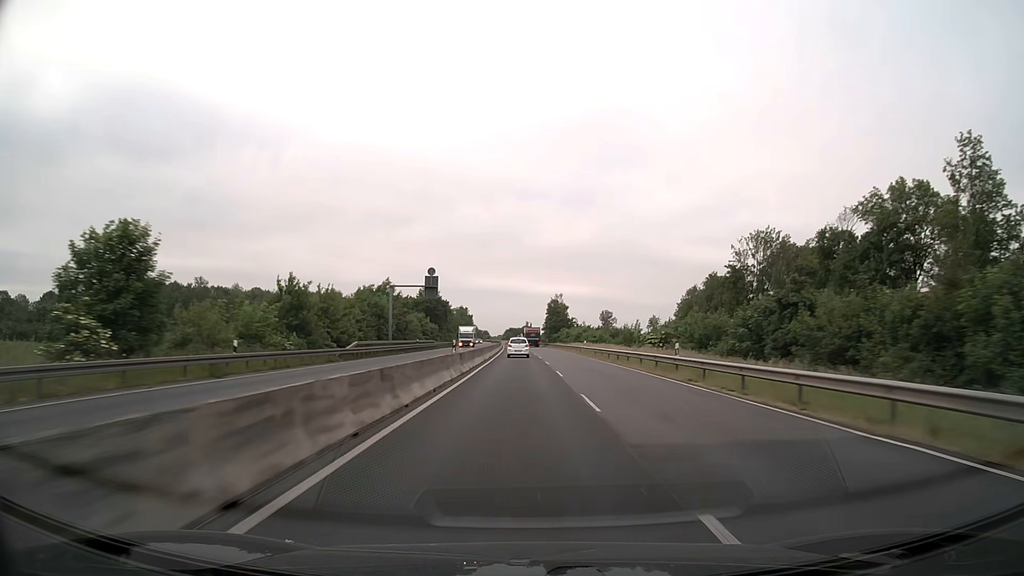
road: trunk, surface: asphalt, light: Day
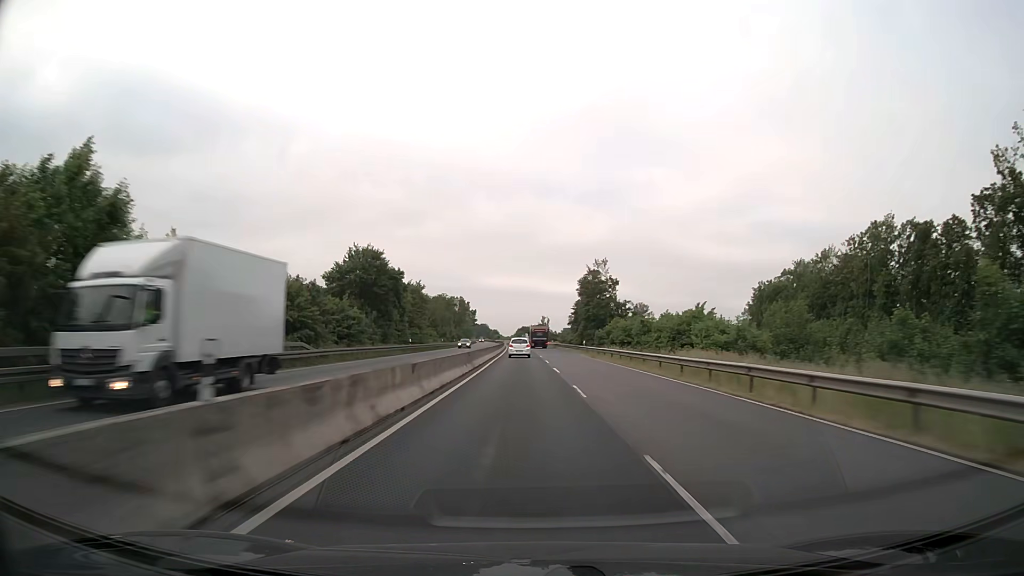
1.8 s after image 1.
(-0.5, +56.9) m; -1°
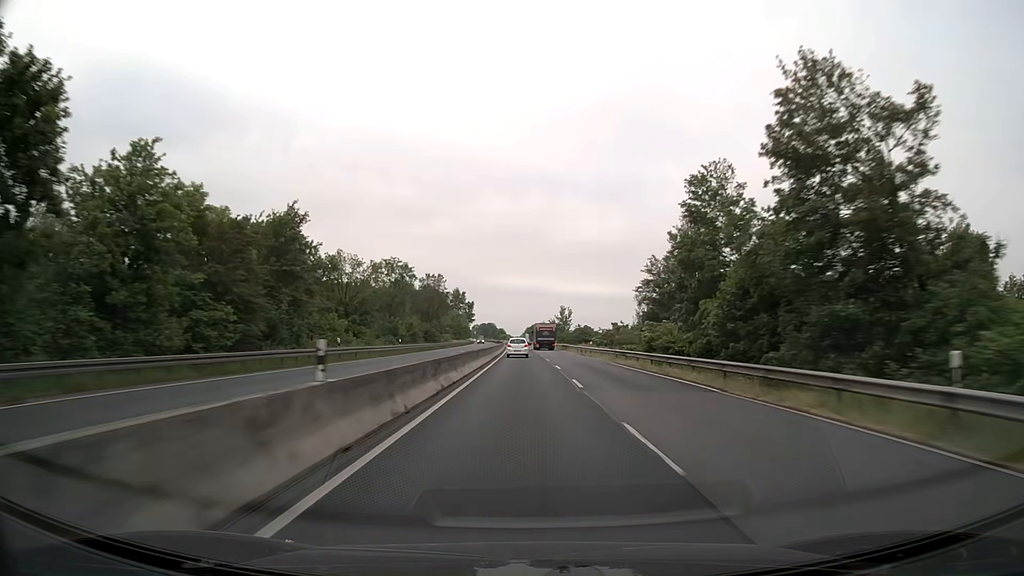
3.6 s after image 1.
(-0.6, +57.0) m; -1°
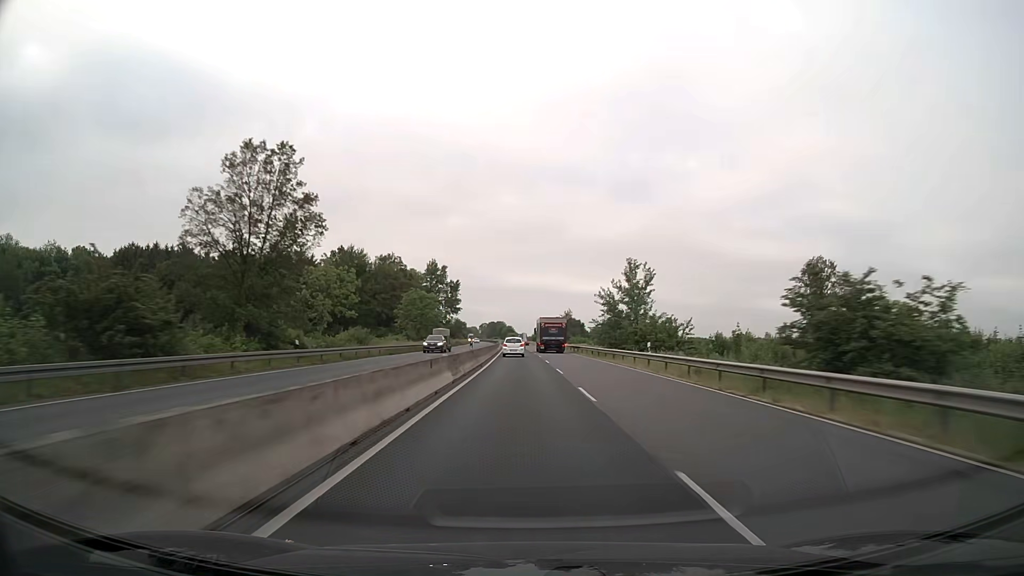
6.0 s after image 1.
(-0.6, +76.0) m; -1°
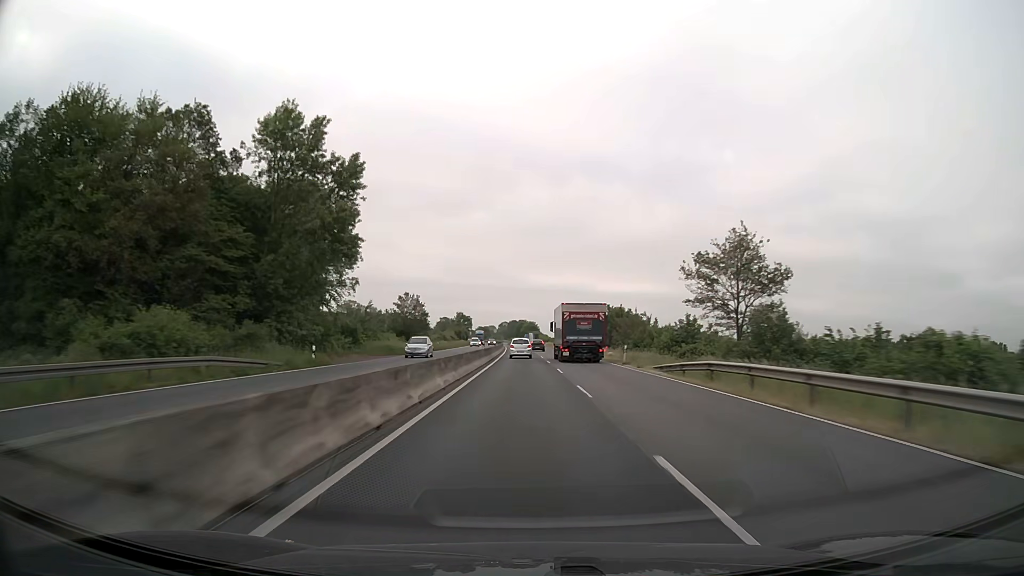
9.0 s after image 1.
(-1.5, +95.1) m; -2°
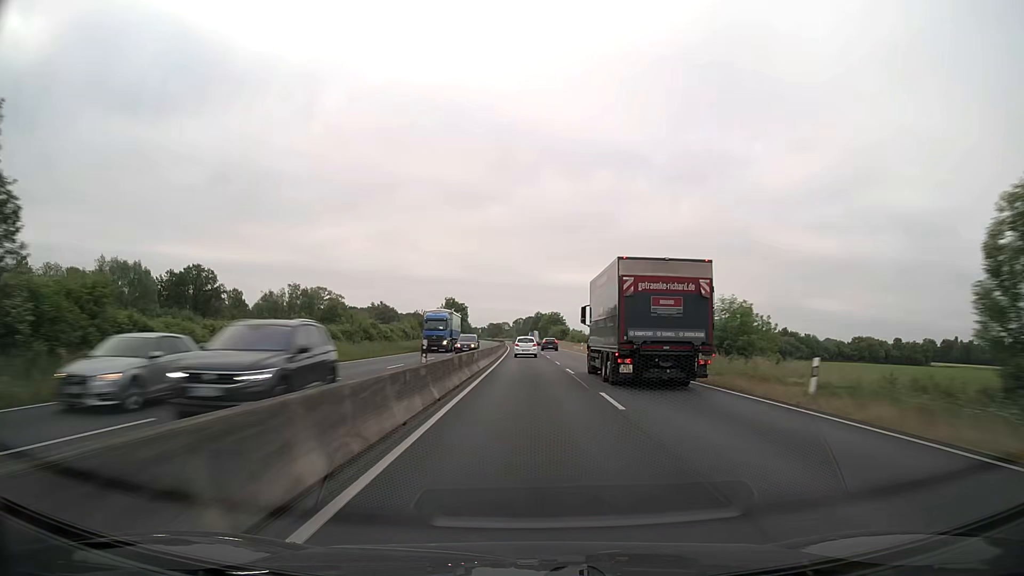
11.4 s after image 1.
(-1.0, +76.1) m; -1°
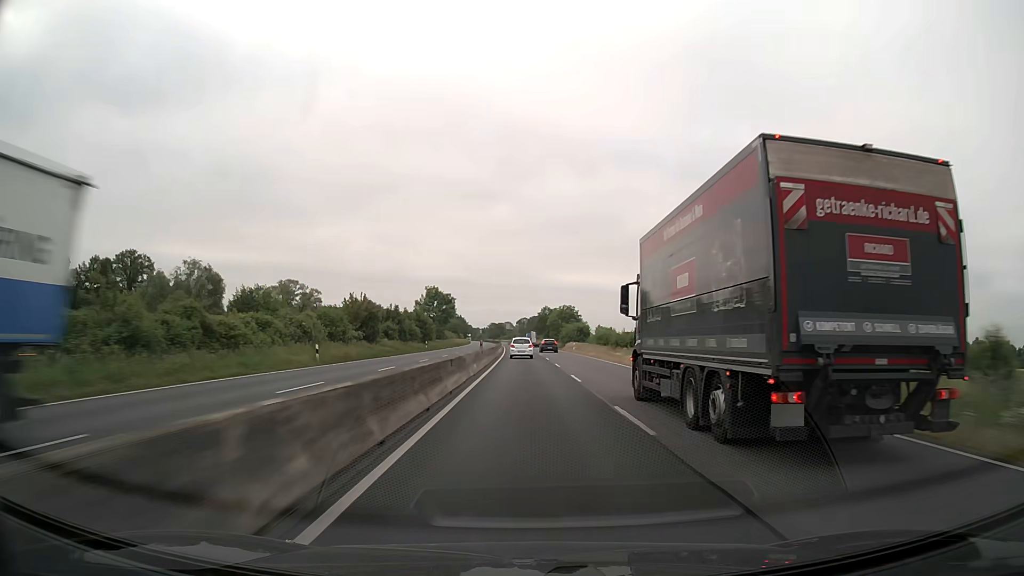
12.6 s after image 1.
(-0.2, +38.0) m; 0°
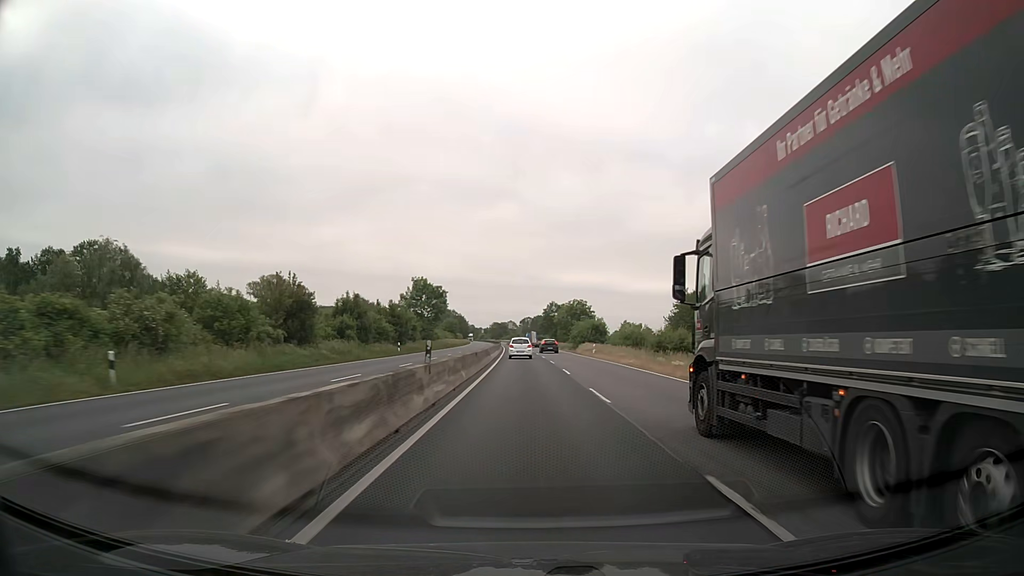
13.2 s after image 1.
(-0.1, +19.0) m; 0°
(0, +10) (0, +20) (0, +30) (0, +40) (0, +50) (-1, +60) (-1, +70) (-1, +80) (-1, +90) (-1, +100) m
